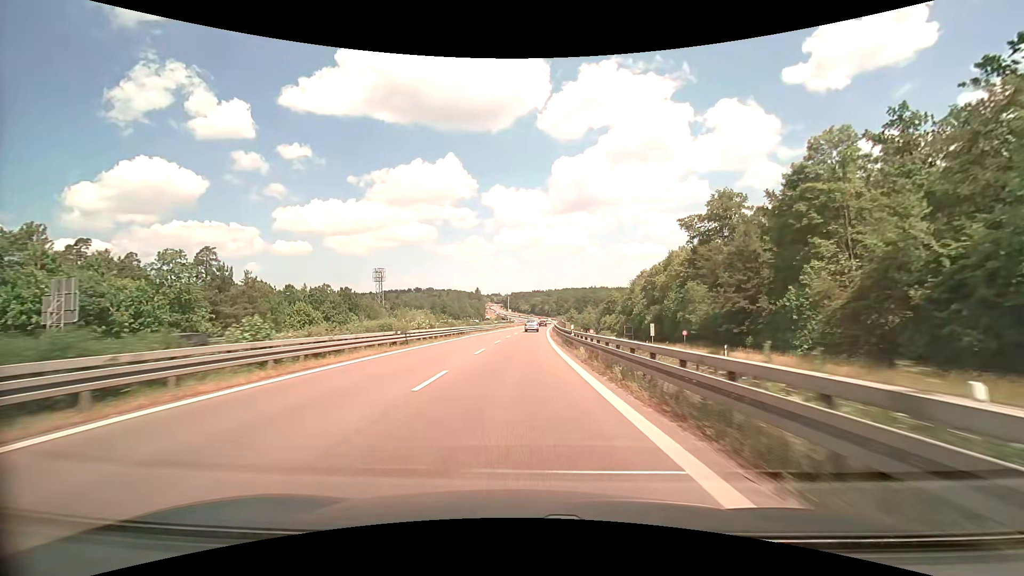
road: trunk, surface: asphalt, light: Day
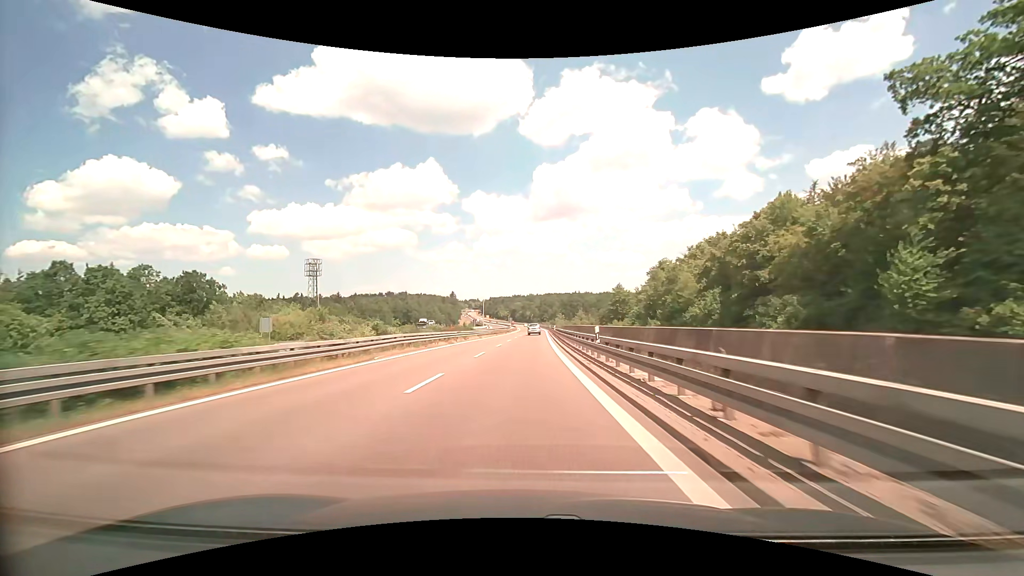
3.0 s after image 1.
(+1.2, +60.3) m; +2°
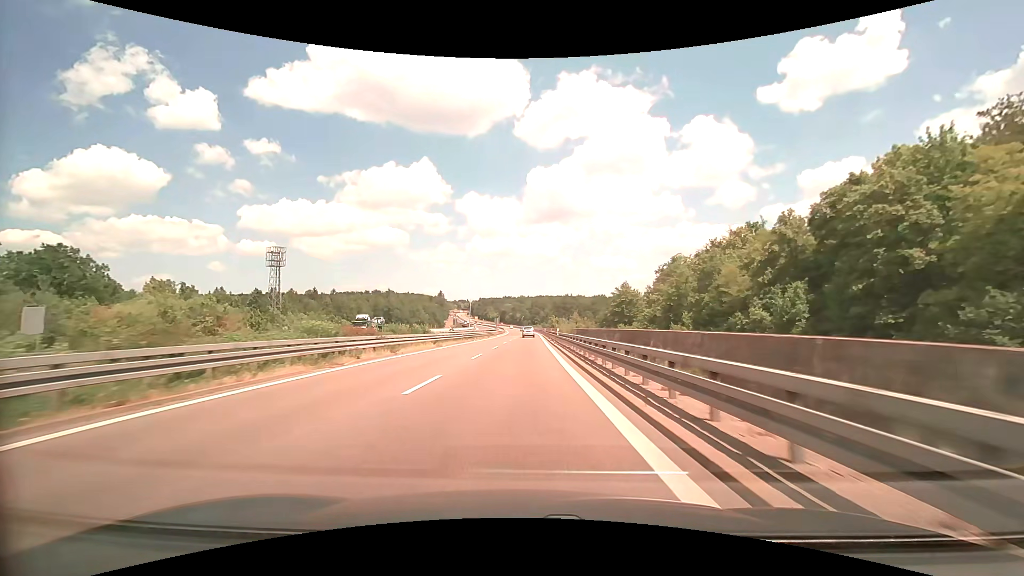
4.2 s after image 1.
(+0.2, +24.0) m; +1°
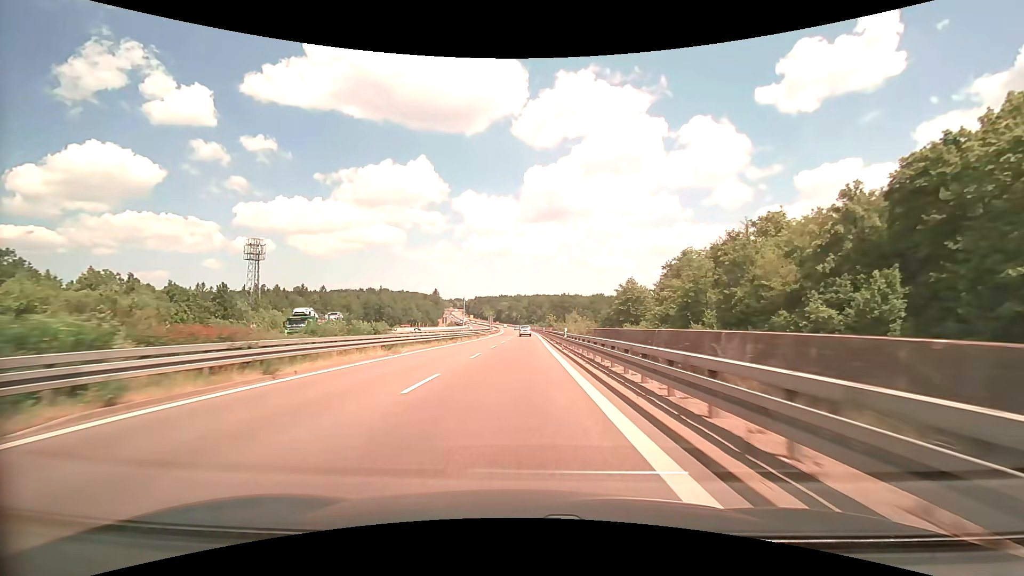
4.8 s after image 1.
(+0.1, +12.1) m; 0°
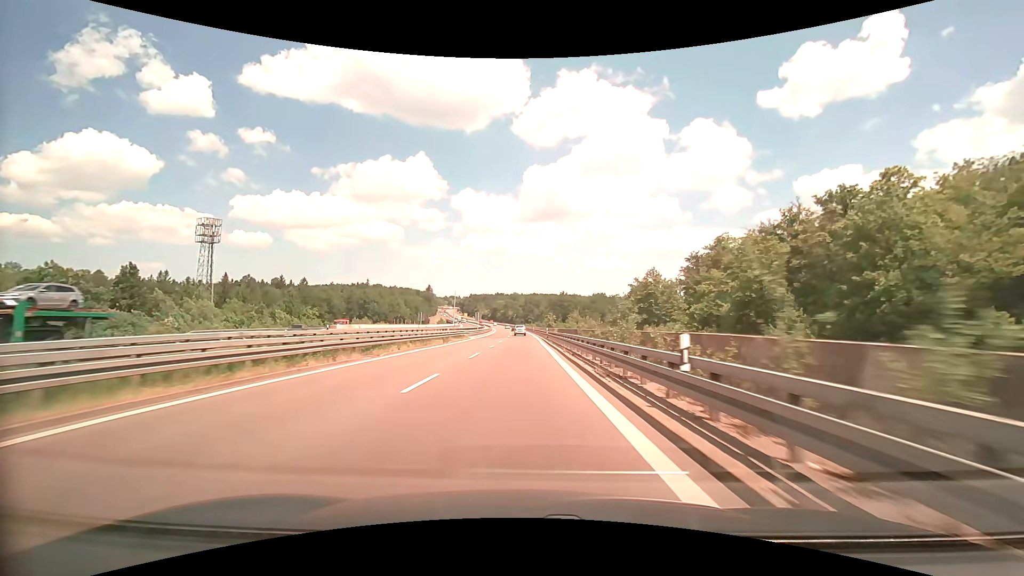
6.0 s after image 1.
(+0.1, +24.2) m; 0°
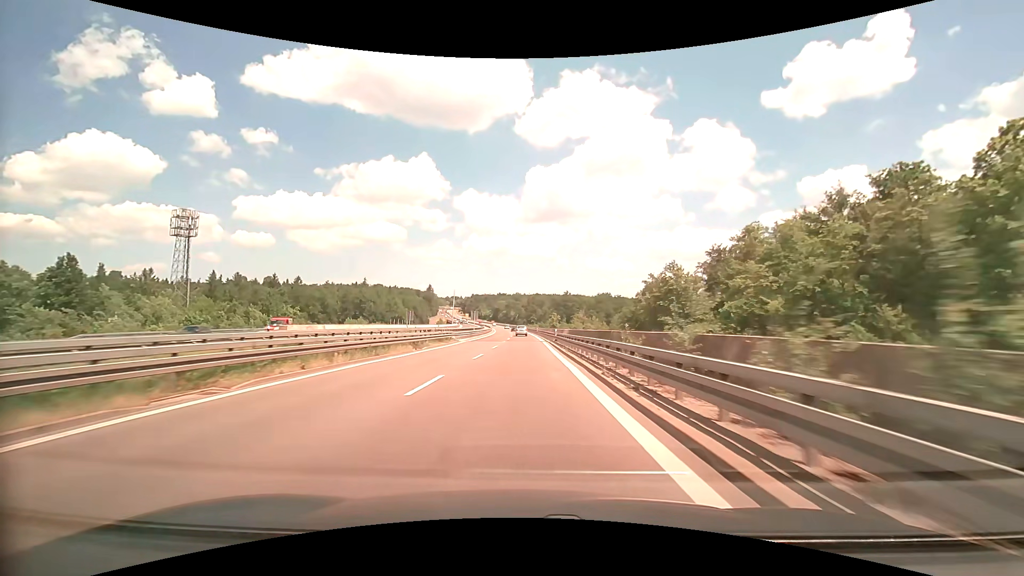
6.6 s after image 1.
(0.0, +12.1) m; 0°
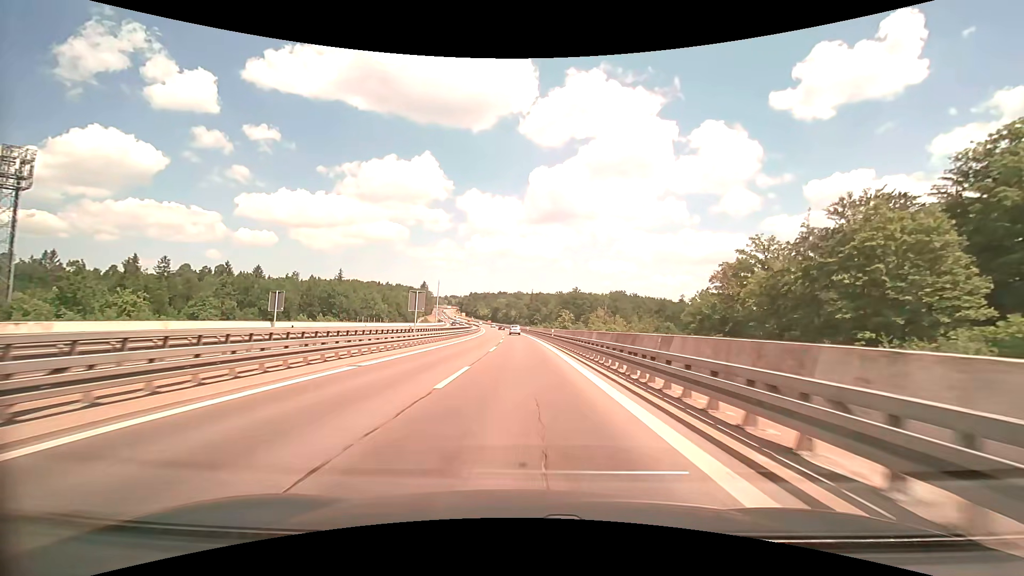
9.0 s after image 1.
(0.0, +48.7) m; 0°
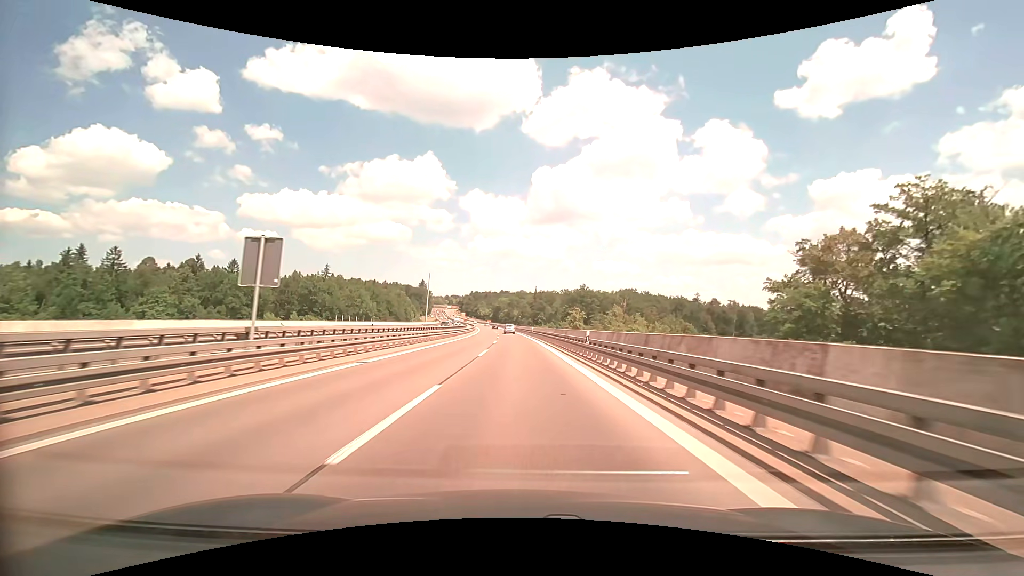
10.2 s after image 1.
(-0.1, +24.3) m; 0°
(0, +10) (0, +20) (0, +30) (0, +40) (0, +50) (-1, +60) (-1, +70) (-2, +80) (-2, +90) (-3, +100) m
